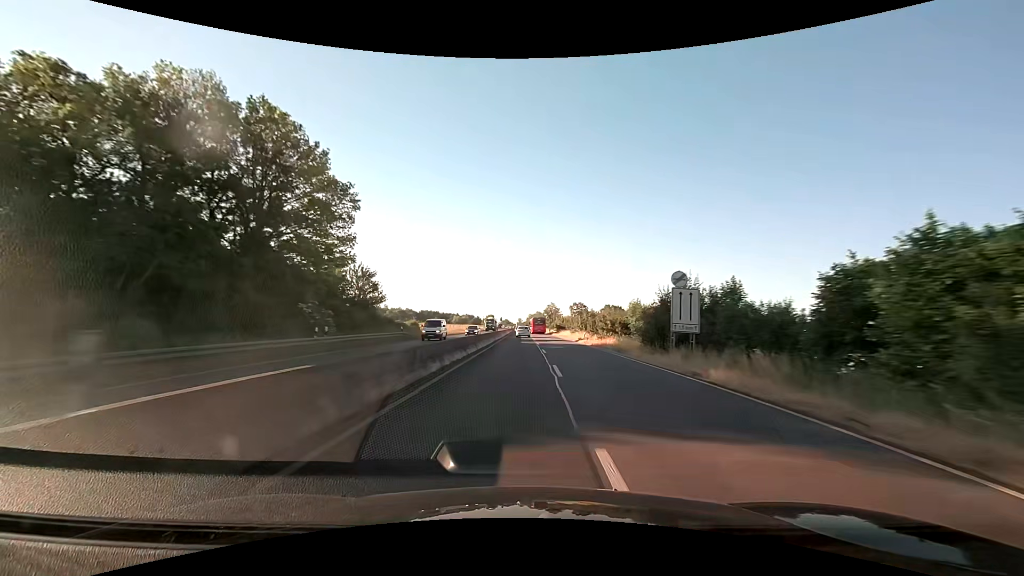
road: trunk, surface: asphalt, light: Day
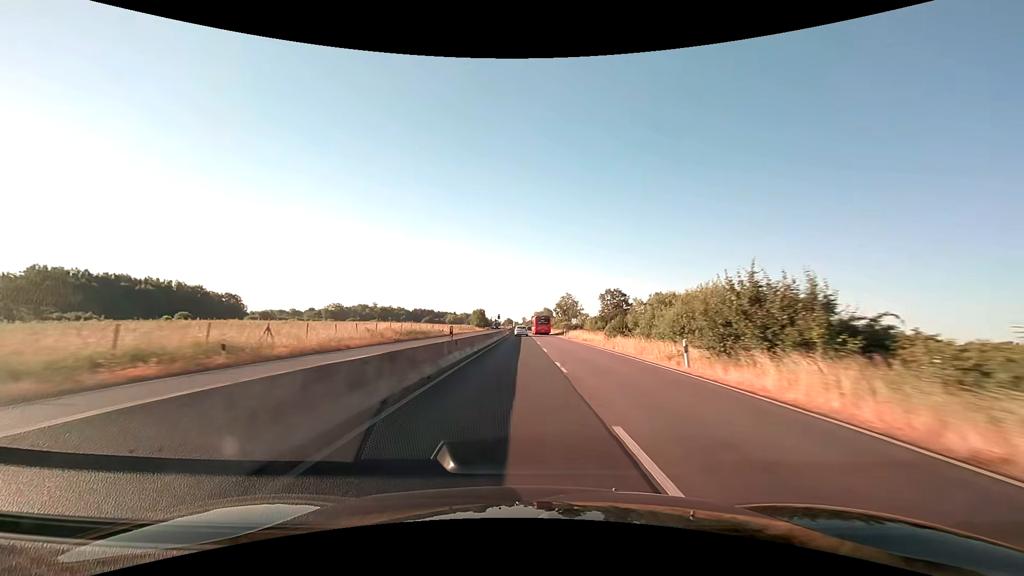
(-0.4, +83.5) m; -1°
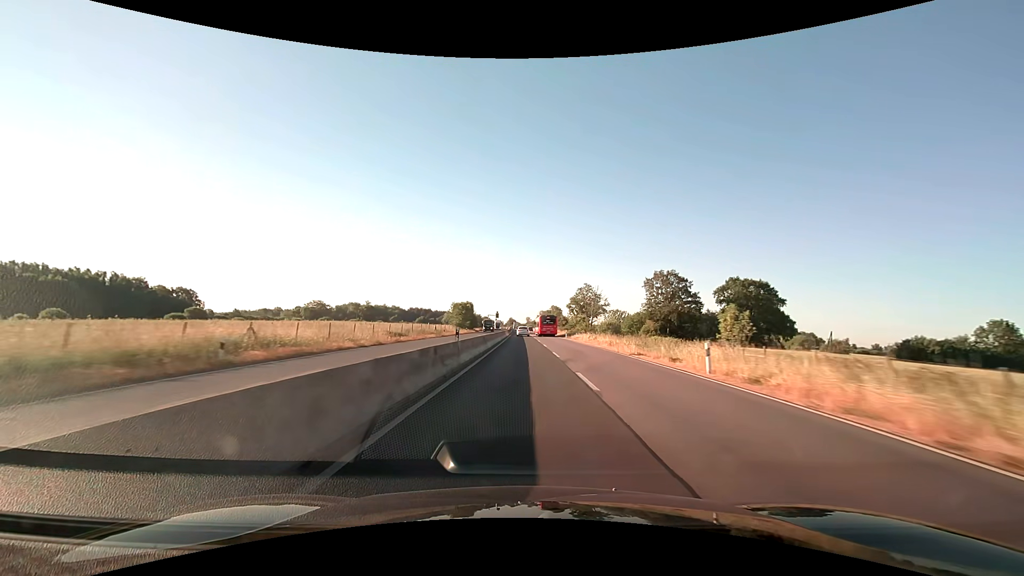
(-0.2, +52.1) m; 0°
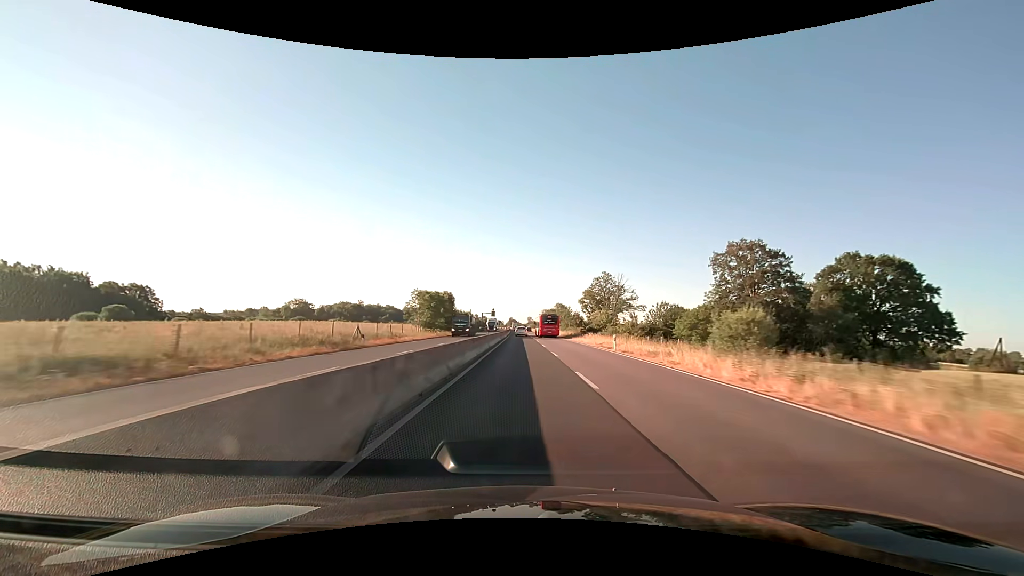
(-0.1, +35.7) m; 0°
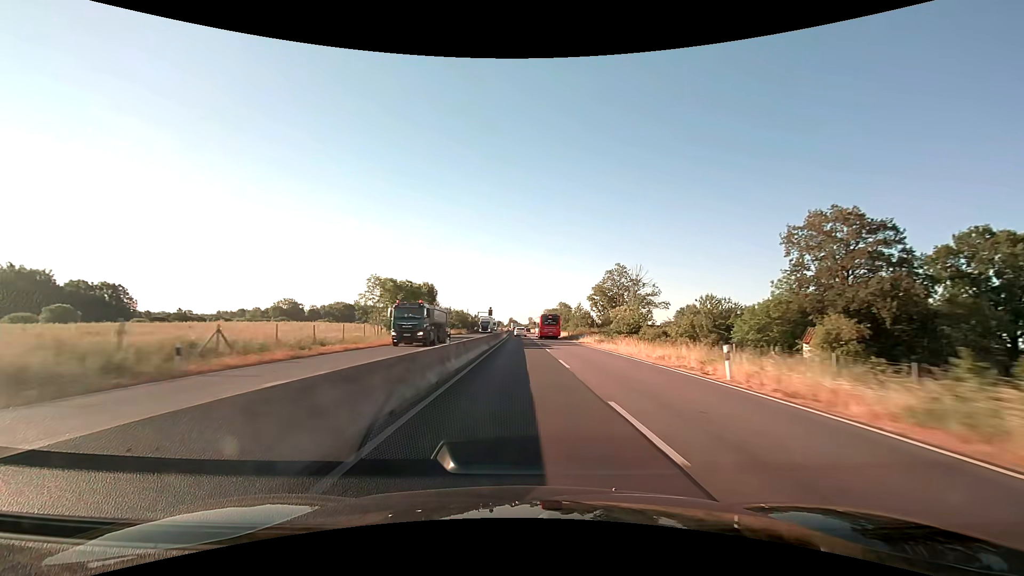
(0.0, +18.2) m; 0°
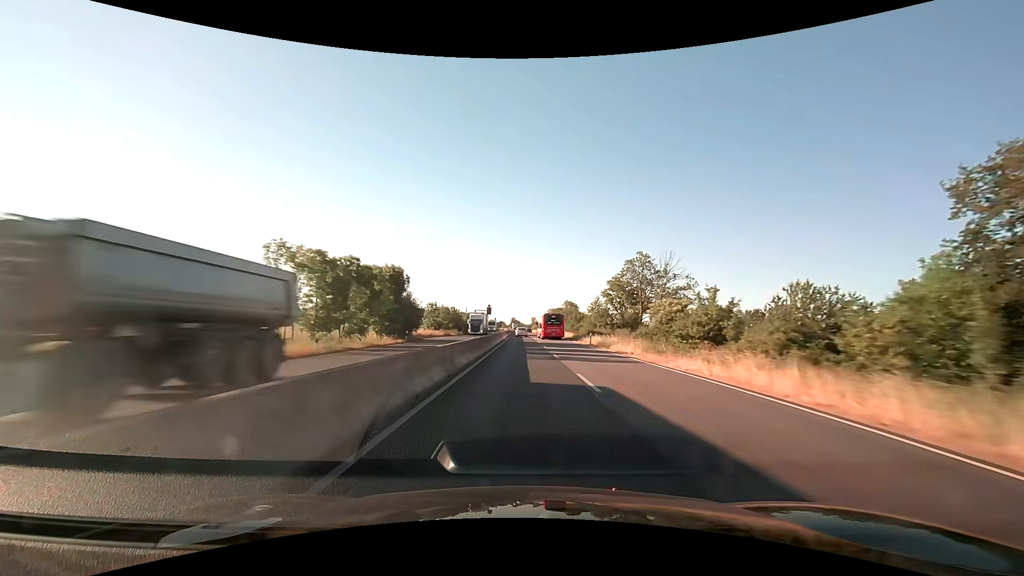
(-0.1, +18.5) m; 0°
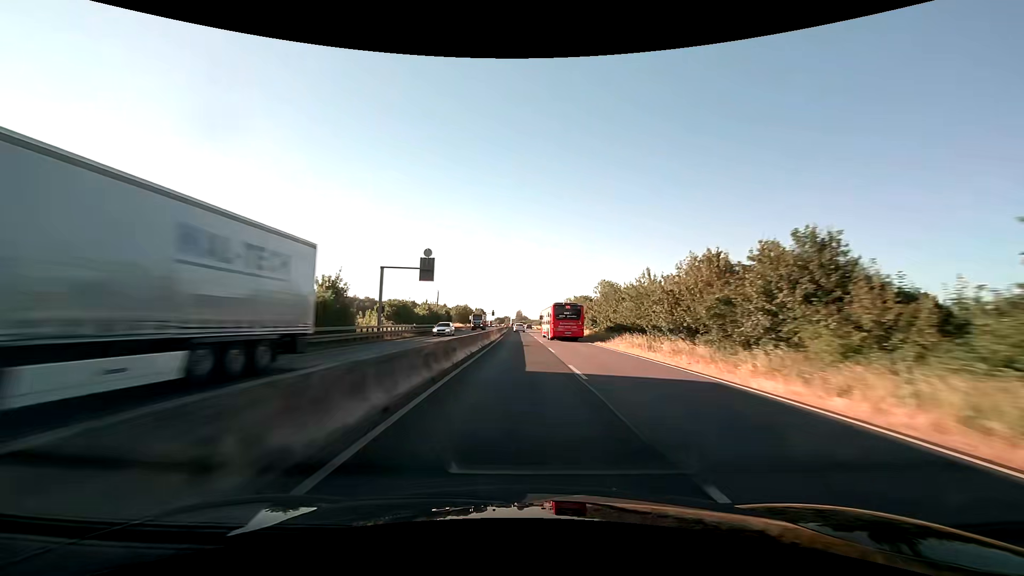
(-0.5, +94.6) m; -1°
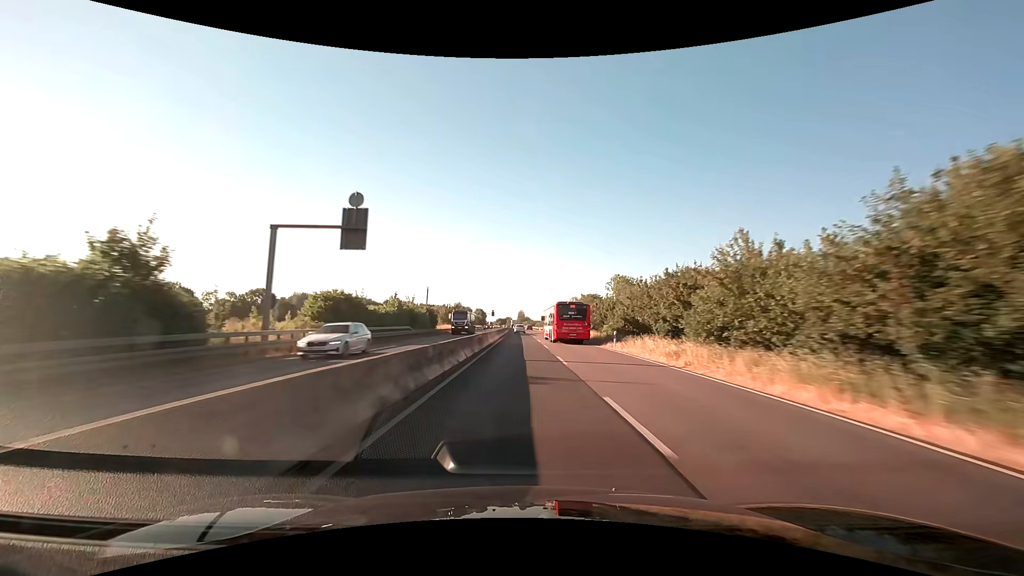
(0.0, +18.9) m; 0°
(0, +10) (0, +20) (0, +30) (0, +40) (0, +50) (0, +60) (-1, +70) (-1, +80) (-1, +90) (-1, +100) m
